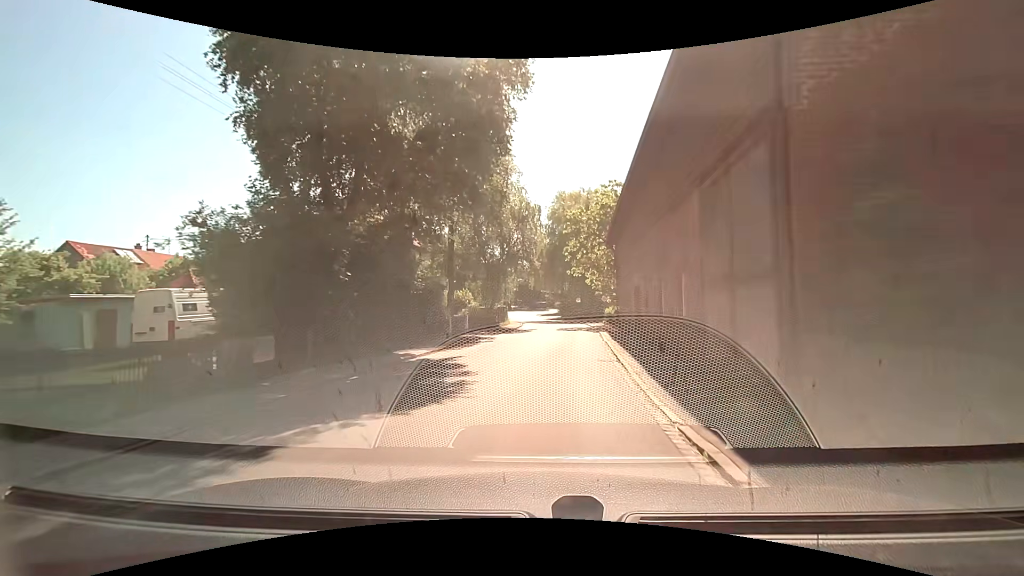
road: tertiary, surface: asphalt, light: Day
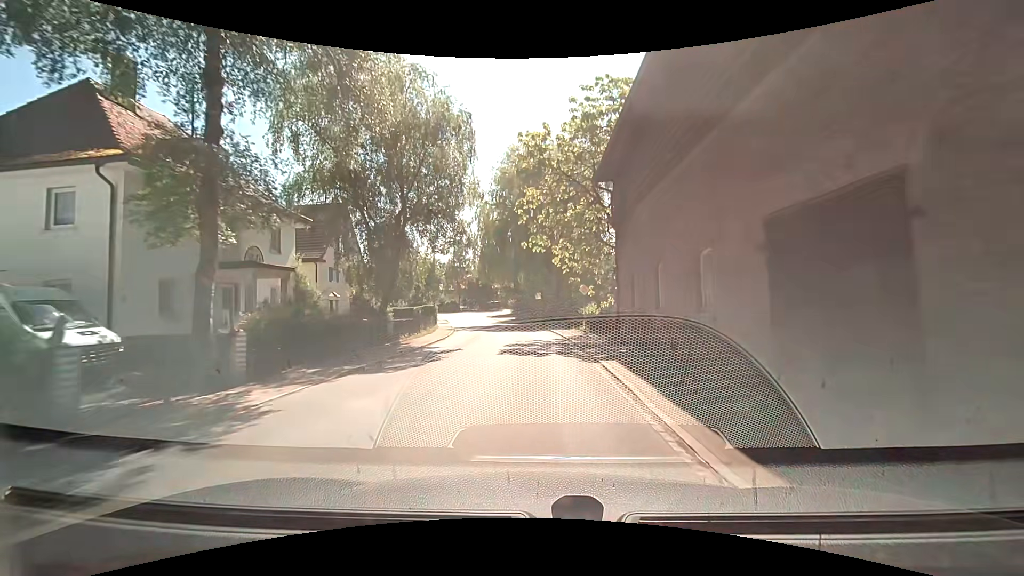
(+0.7, +18.3) m; +3°
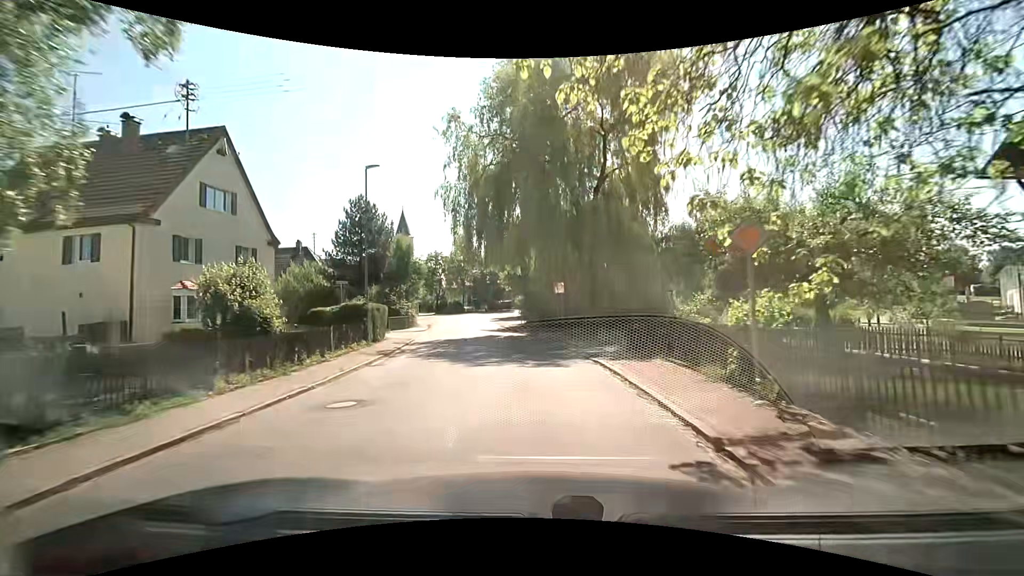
(+0.2, +18.9) m; -1°
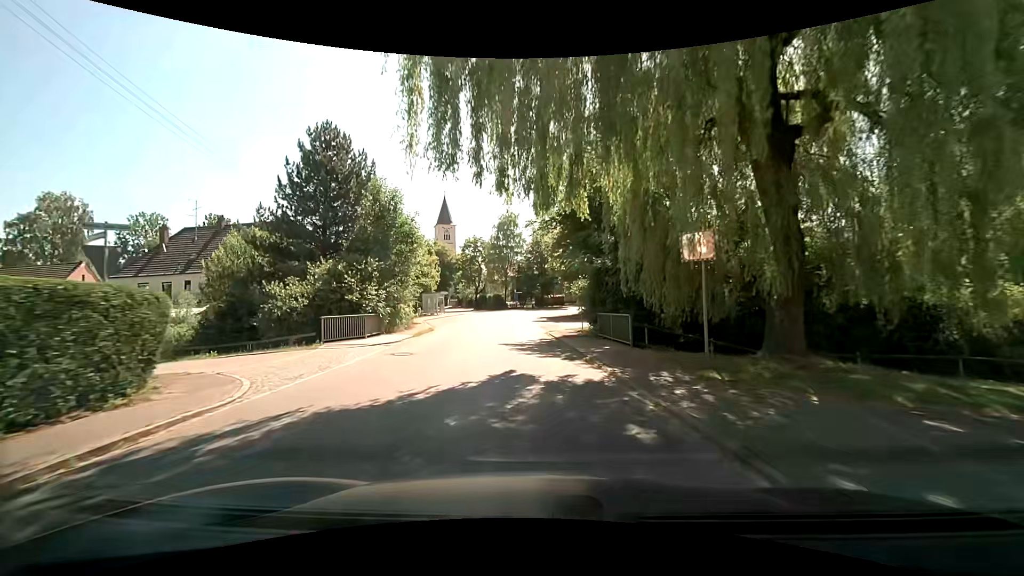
(-0.8, +19.2) m; -5°
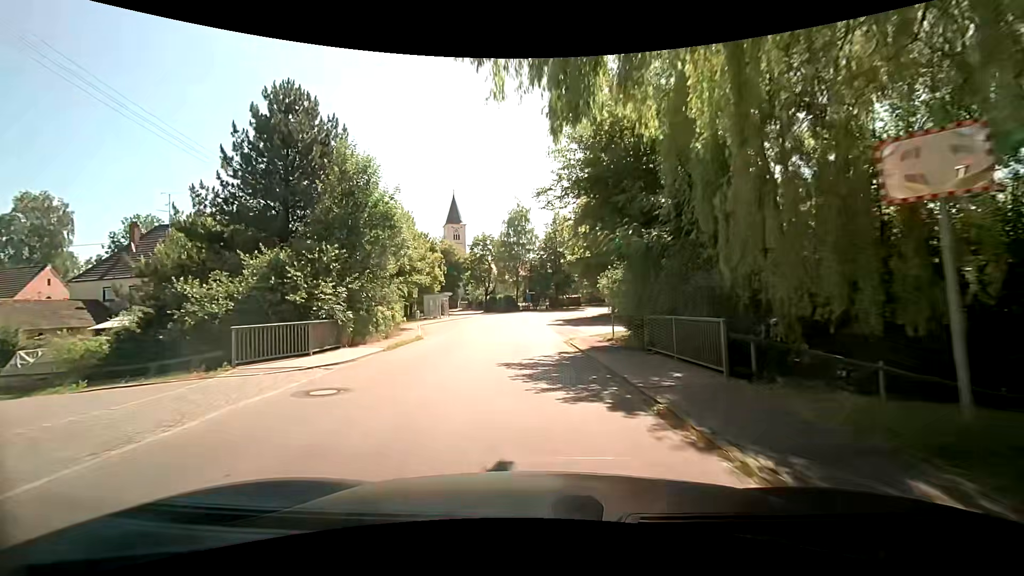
(-0.1, +6.5) m; -2°
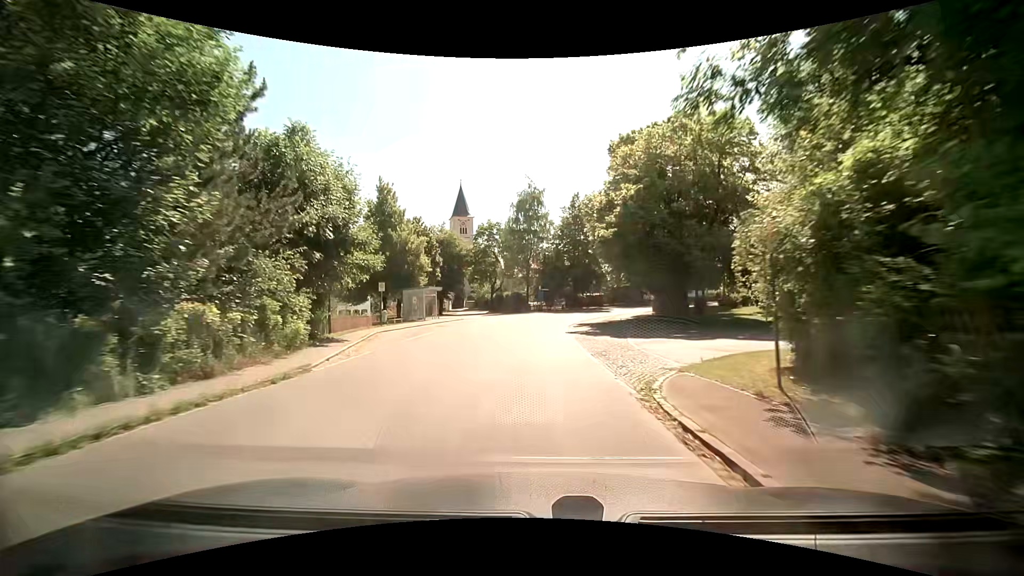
(-0.2, +13.3) m; -2°
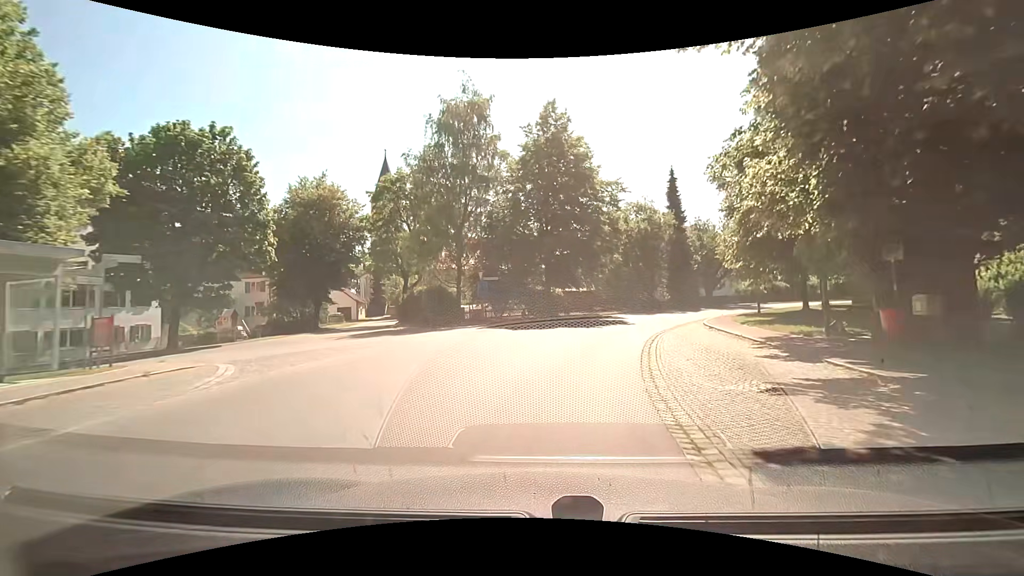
(+0.6, +32.1) m; +6°
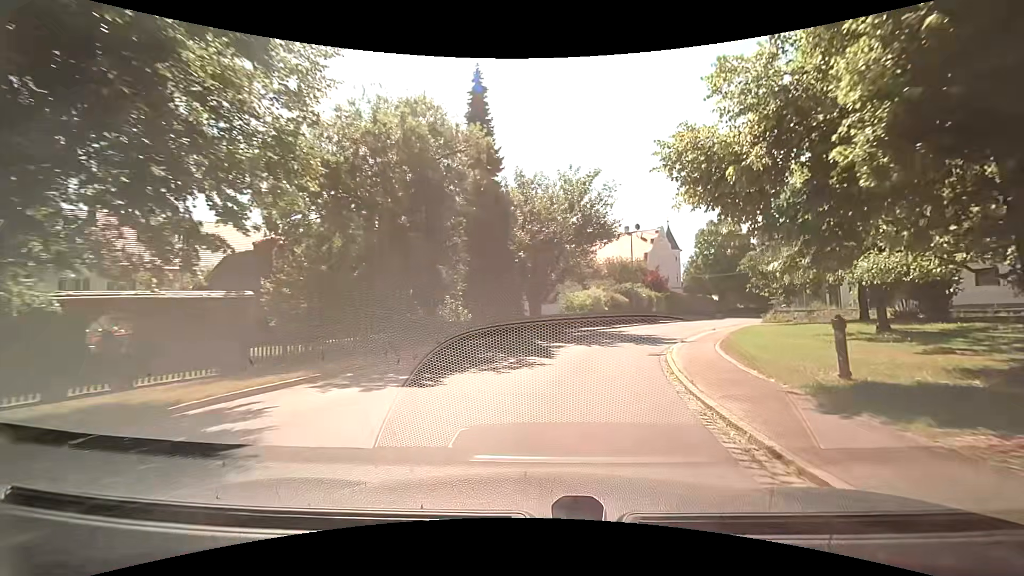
(+5.3, +27.5) m; +25°
(+1, +10) (+3, +20) (+7, +29) (+11, +38) (+16, +47) (+21, +56) (+26, +64) (+32, +72) (+40, +78) (+48, +84) m
